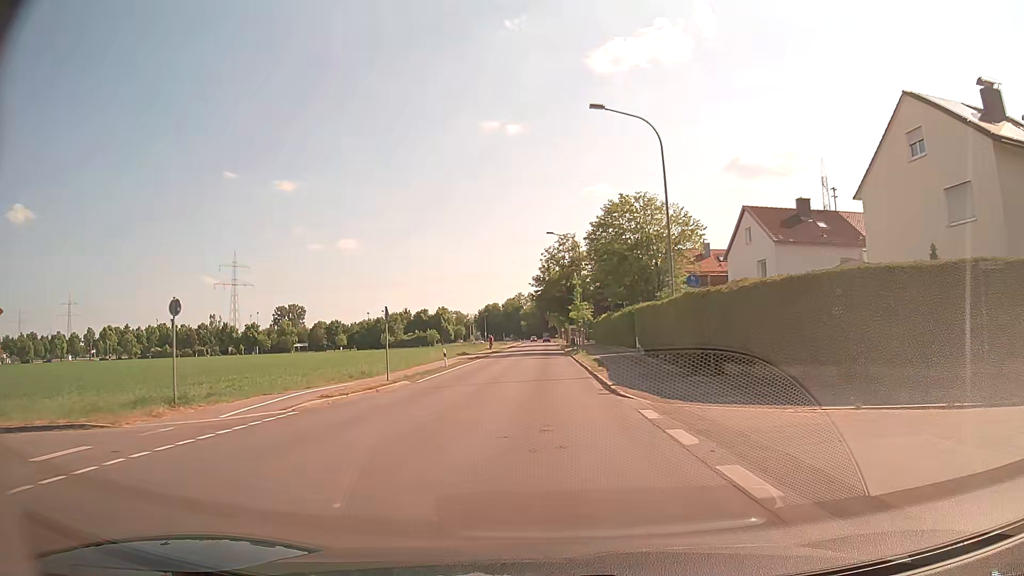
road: tertiary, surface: asphalt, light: Day
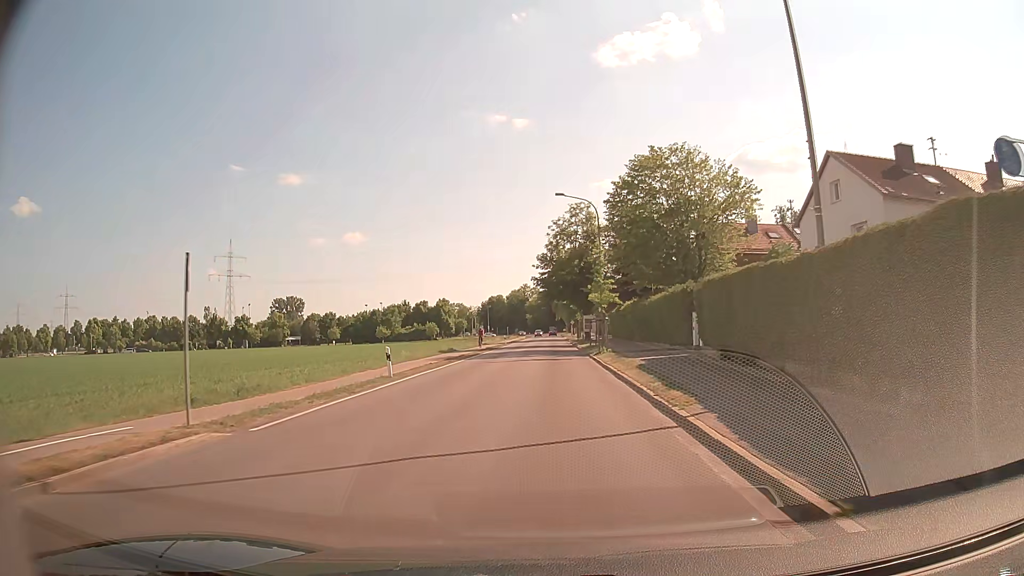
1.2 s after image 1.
(+0.1, +14.6) m; 0°
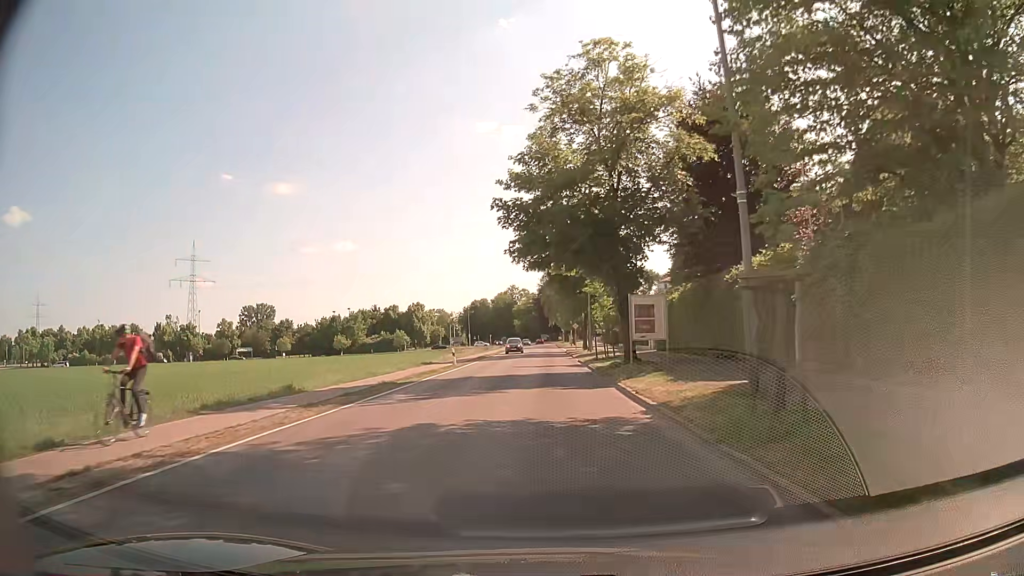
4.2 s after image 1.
(+0.2, +36.0) m; 0°
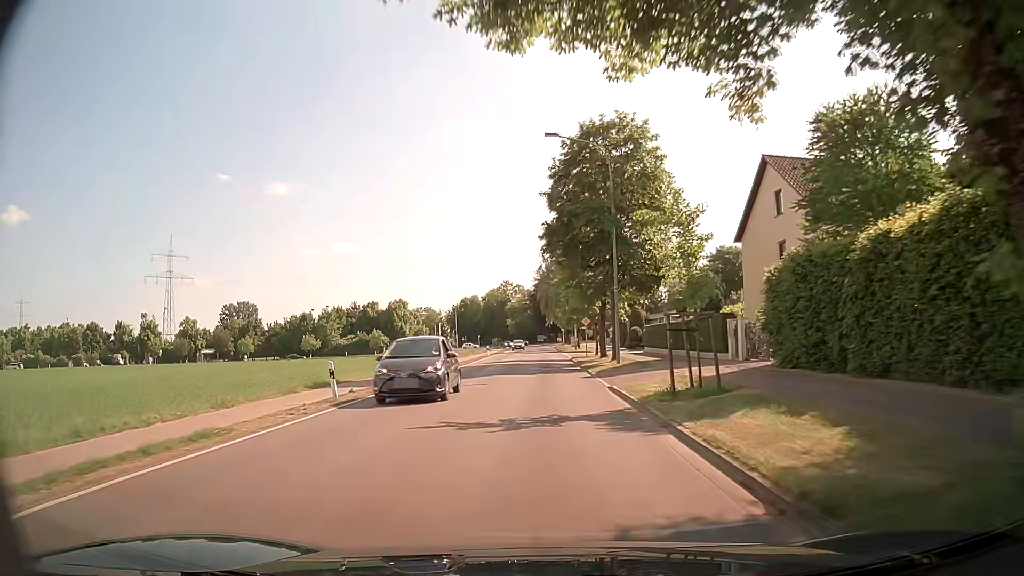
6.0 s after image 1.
(+0.3, +22.2) m; +1°
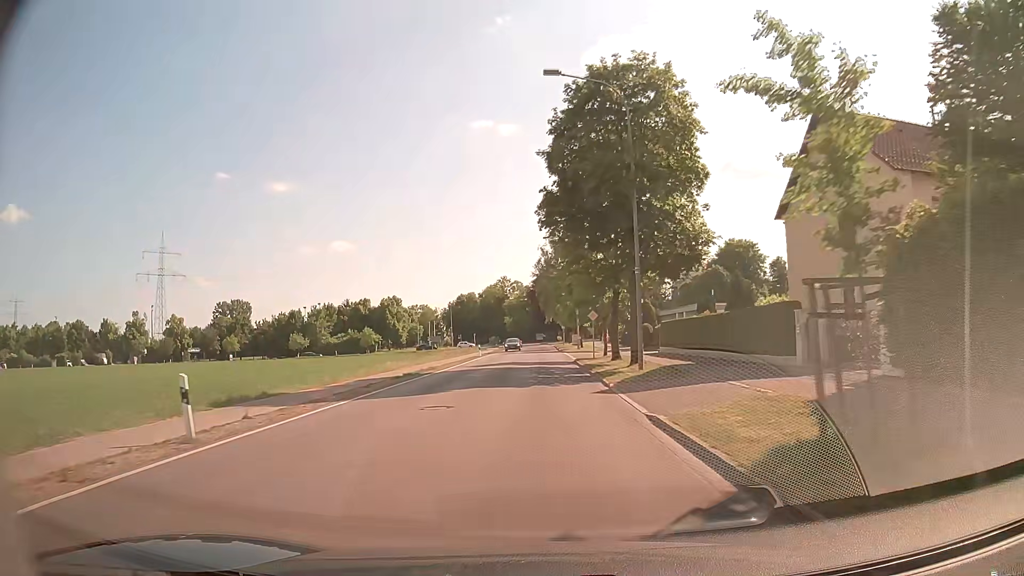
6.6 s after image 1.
(0.0, +7.6) m; 0°
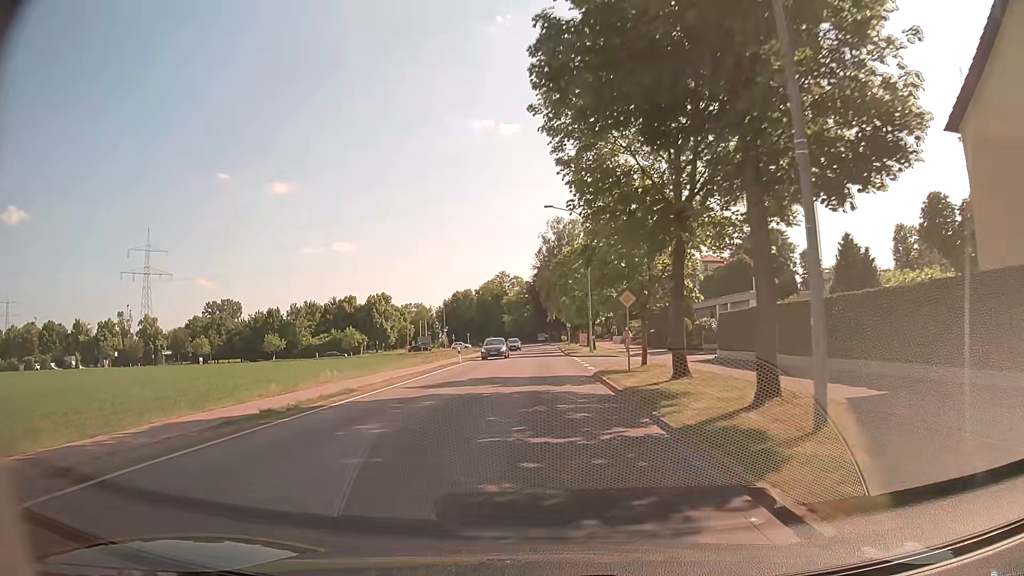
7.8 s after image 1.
(0.0, +15.2) m; 0°
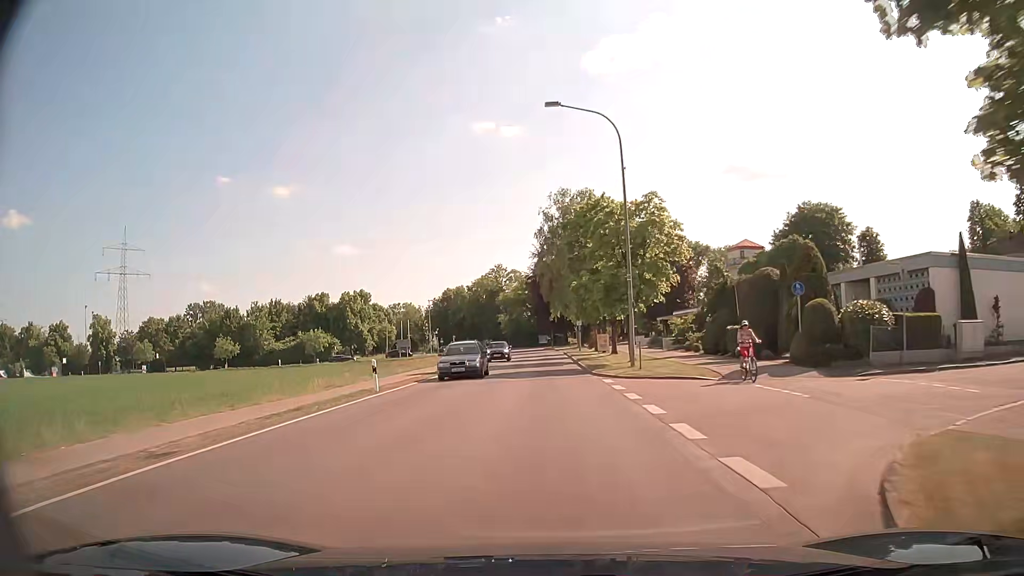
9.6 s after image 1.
(-0.4, +22.5) m; -1°
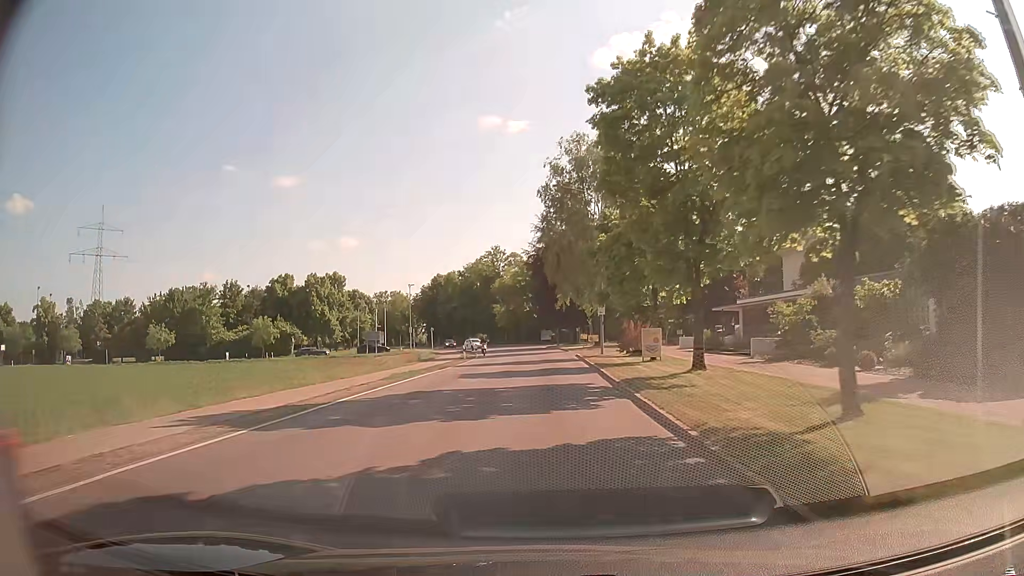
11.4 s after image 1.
(-0.1, +22.7) m; 0°
(0, +10) (0, +20) (0, +30) (0, +40) (0, +50) (-1, +60) (-1, +70) (-2, +80) (-4, +90) (-6, +100) m
